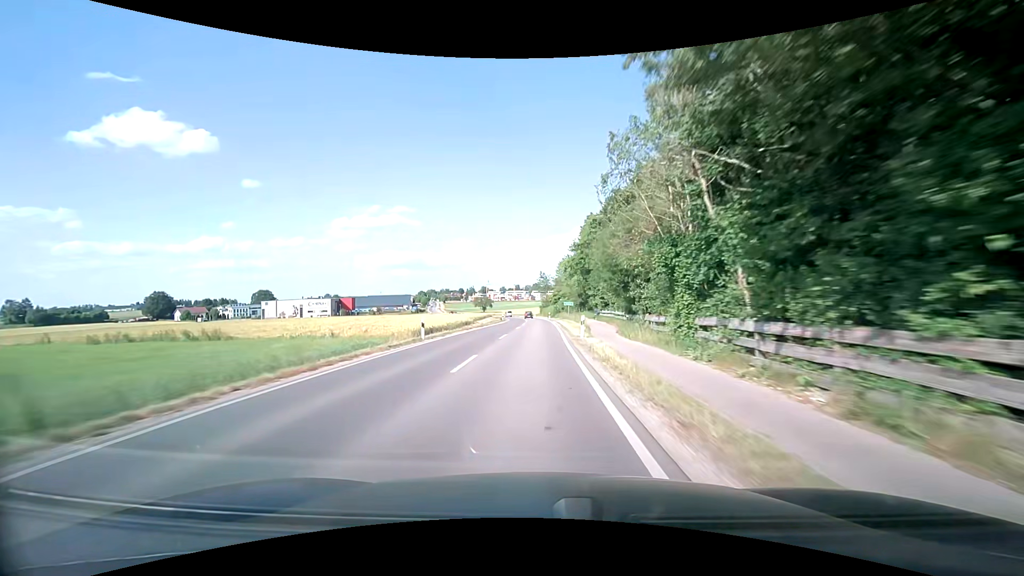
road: secondary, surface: asphalt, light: Day
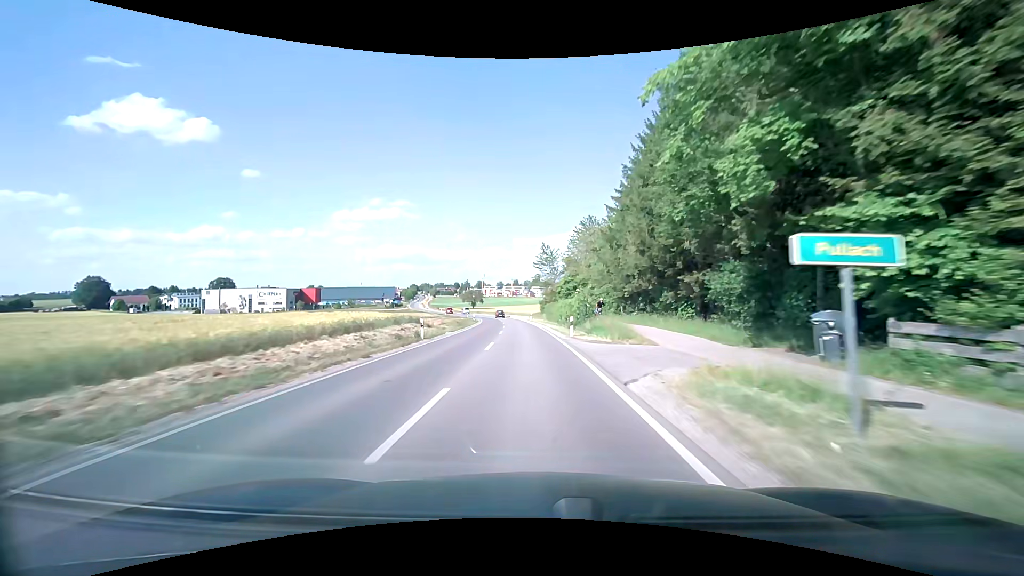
(+0.3, +54.1) m; 0°
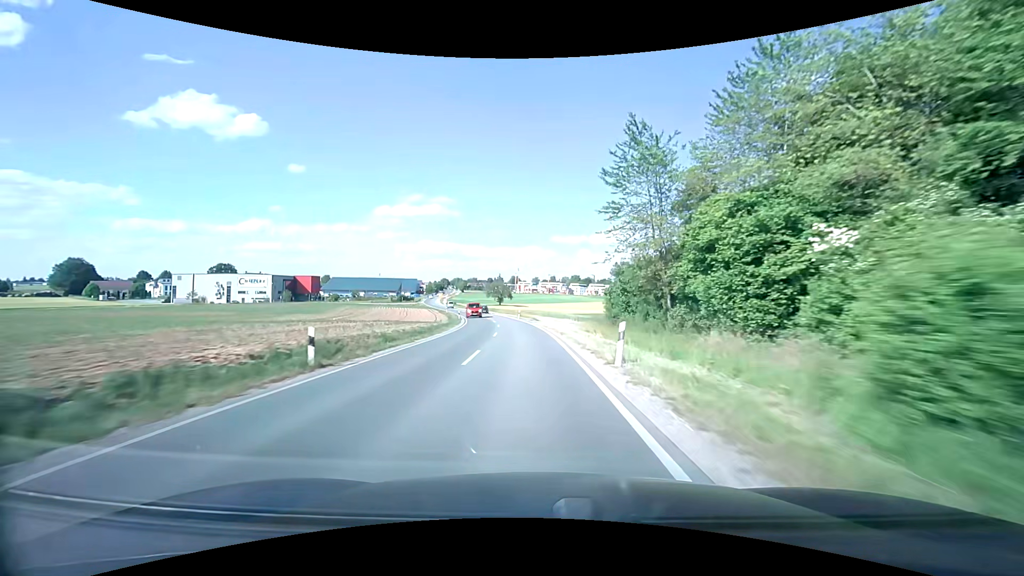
(-1.6, +52.8) m; -4°
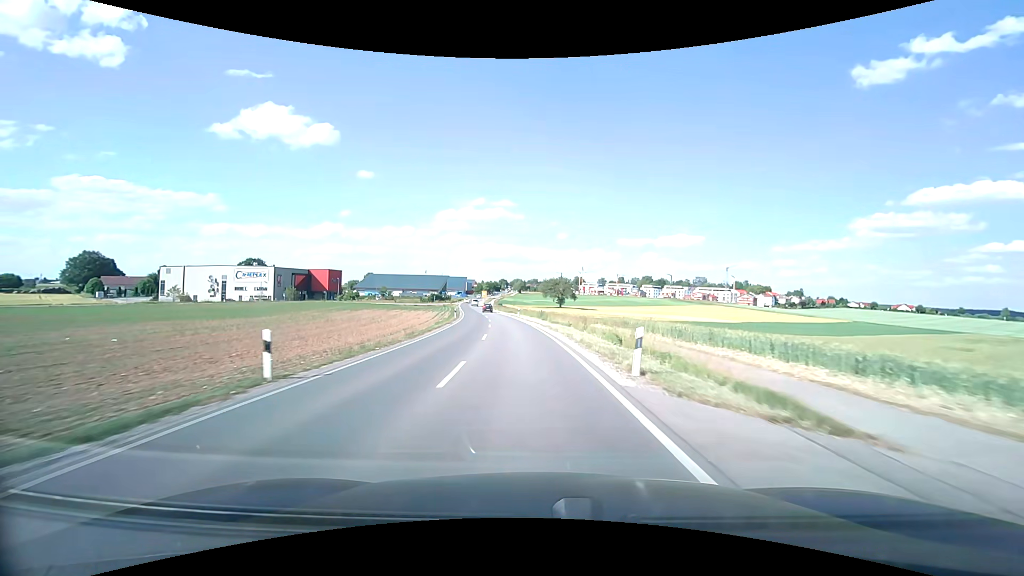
(-2.8, +51.7) m; -7°
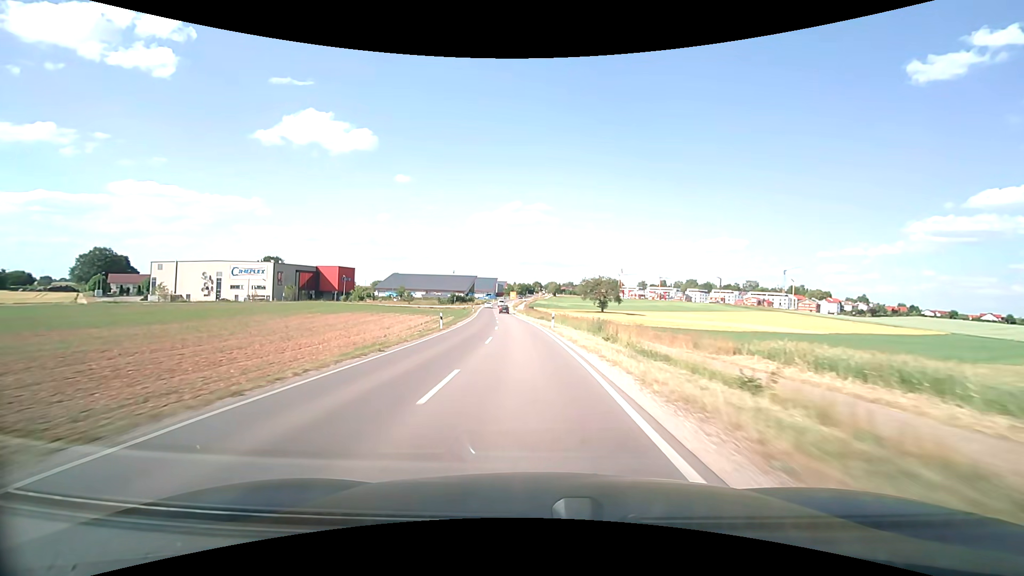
(-0.8, +25.4) m; -4°
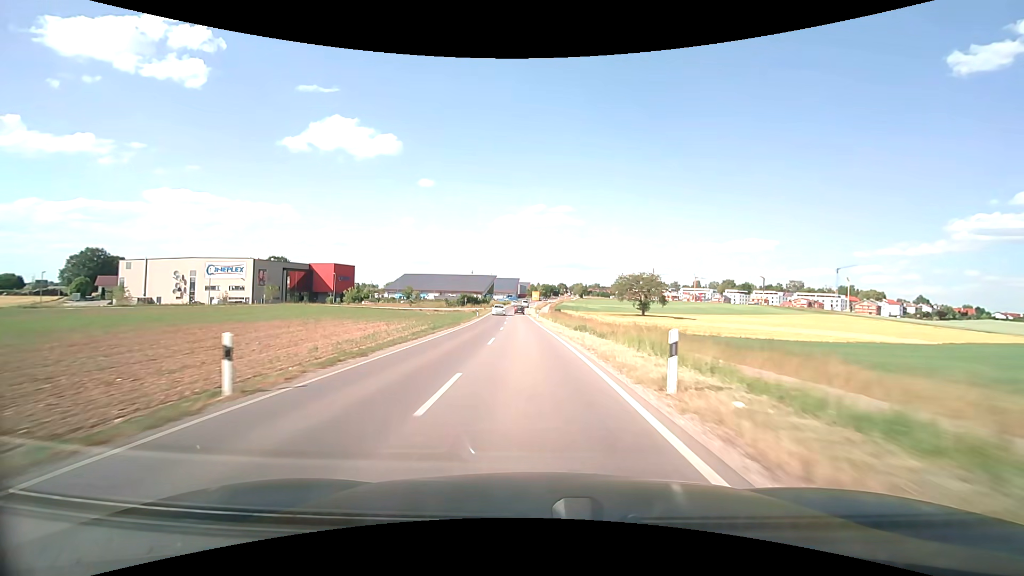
(-0.7, +24.9) m; -3°
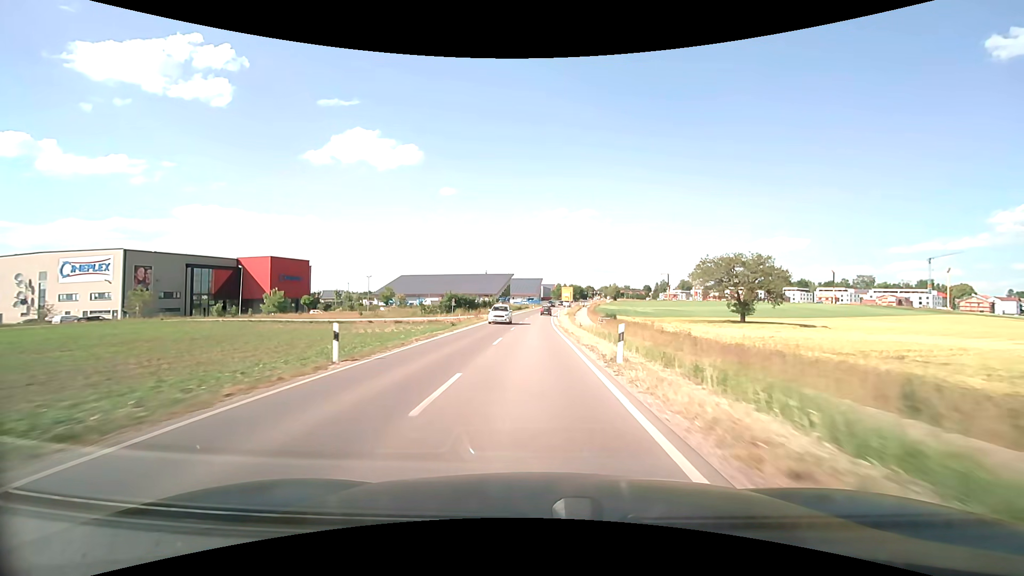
(-1.3, +48.1) m; -3°
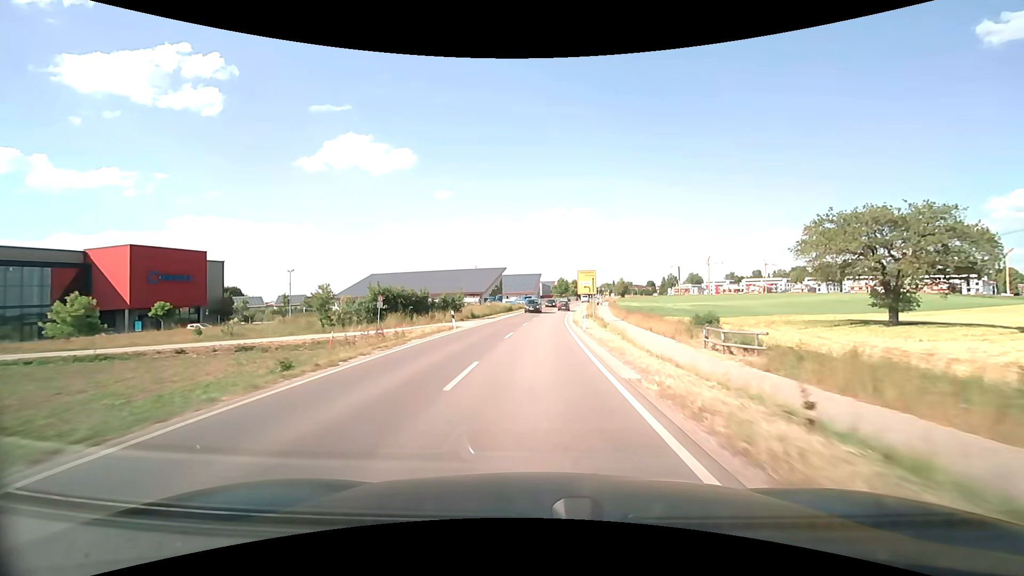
(0.0, +34.4) m; 0°
(0, +10) (0, +20) (0, +30) (+1, +40) (+1, +50) (+2, +60) (+3, +70) (+4, +80) (+5, +90) (+6, +100) m
